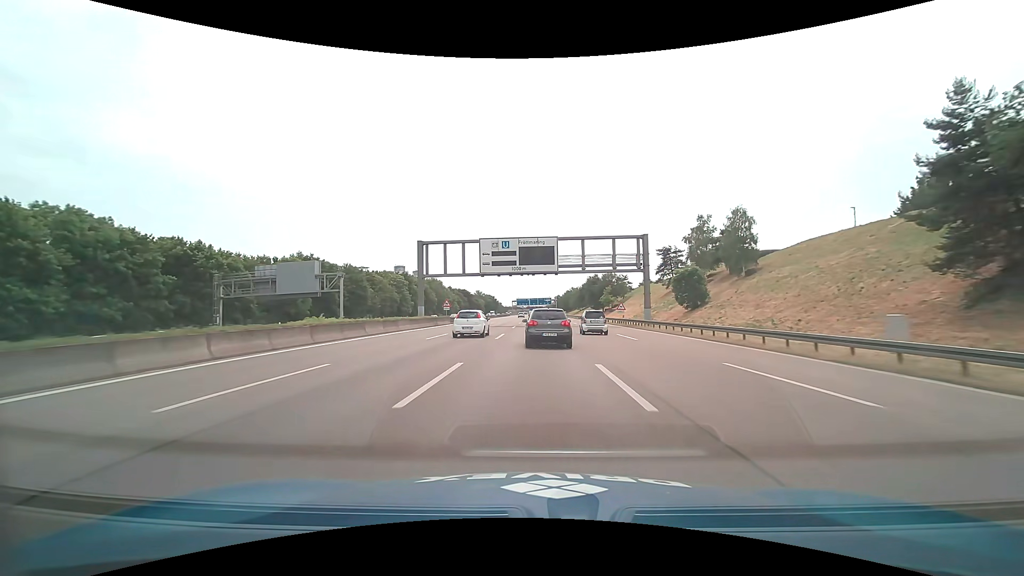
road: motorway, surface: asphalt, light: Day
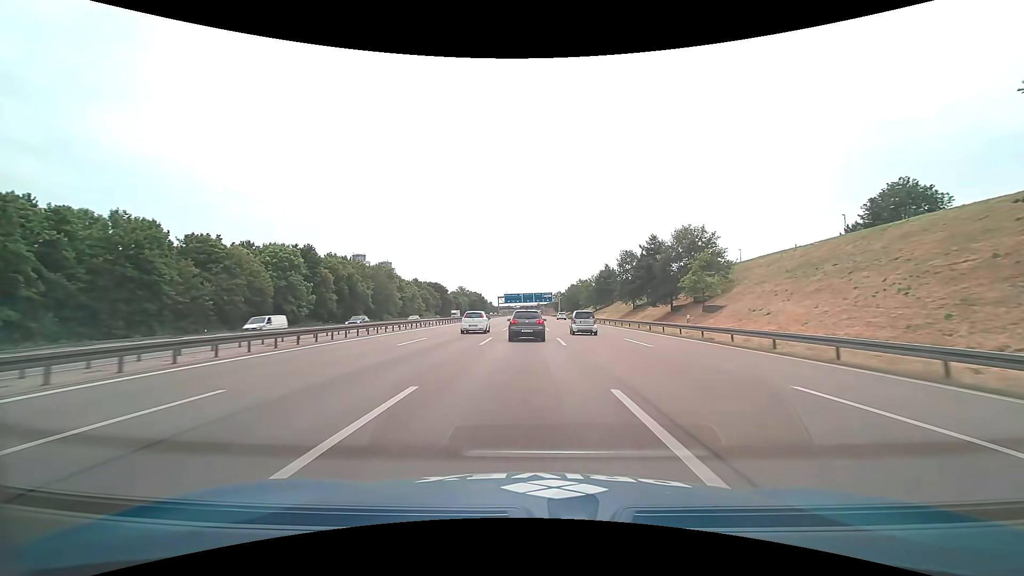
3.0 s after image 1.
(+0.4, +76.7) m; +1°
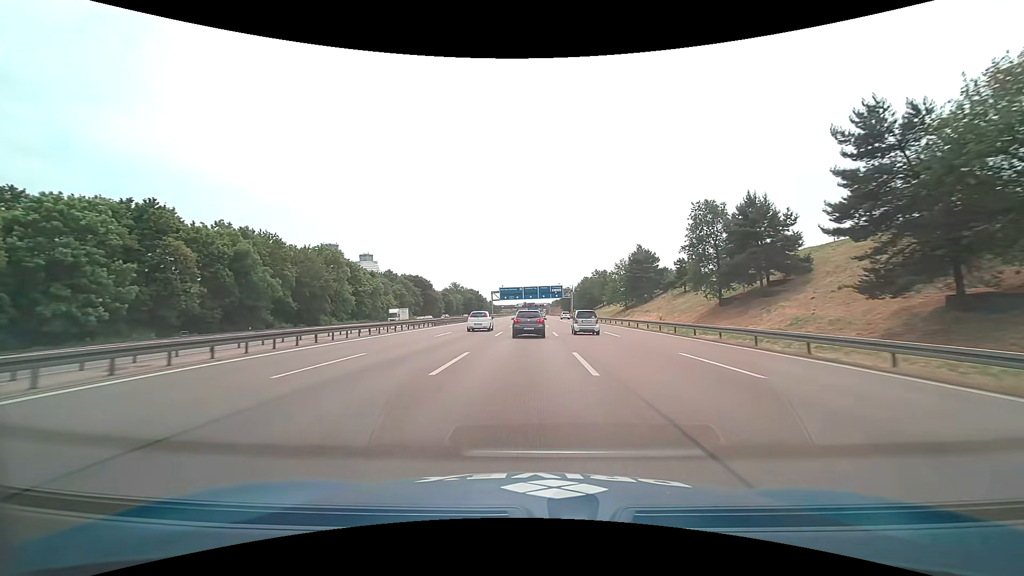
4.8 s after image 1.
(-0.3, +46.5) m; -1°
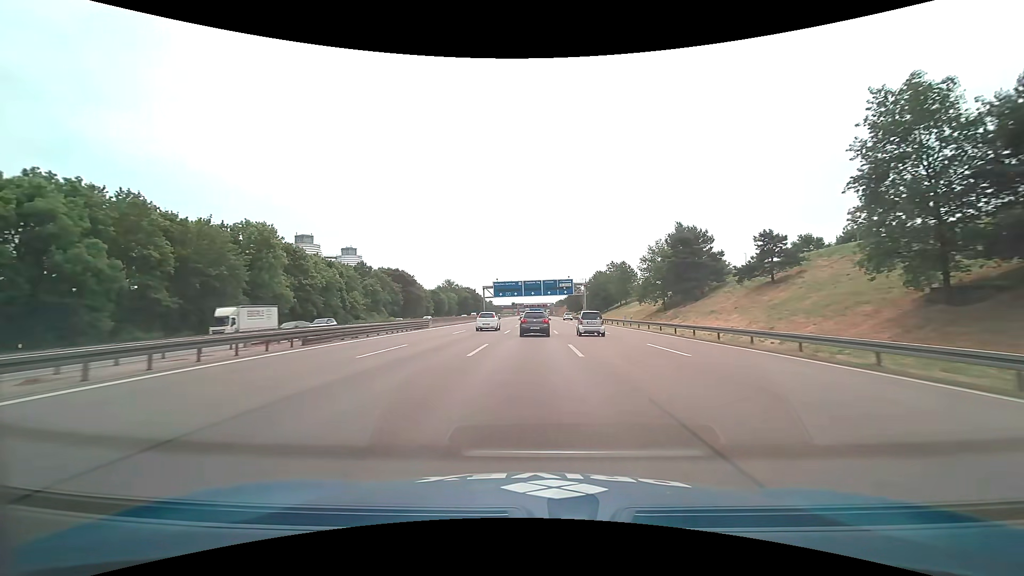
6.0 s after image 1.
(-0.1, +31.2) m; 0°
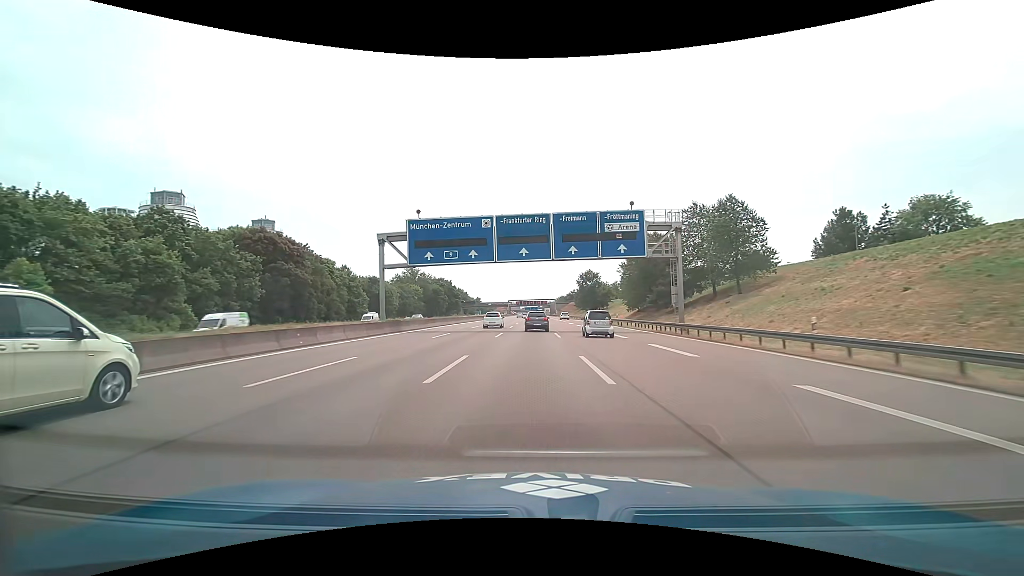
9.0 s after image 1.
(+0.3, +78.7) m; 0°
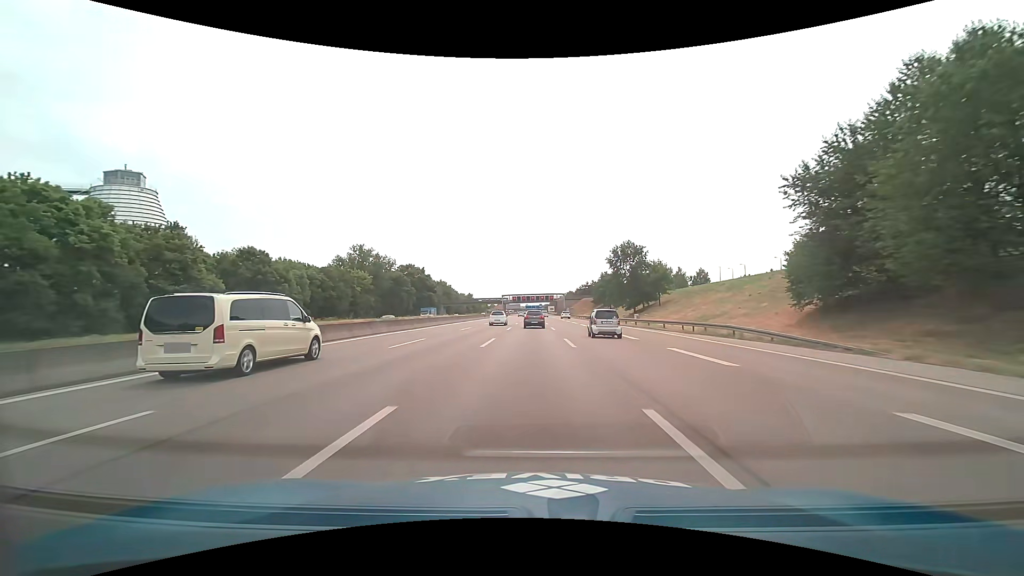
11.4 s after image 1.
(-0.1, +62.8) m; 0°
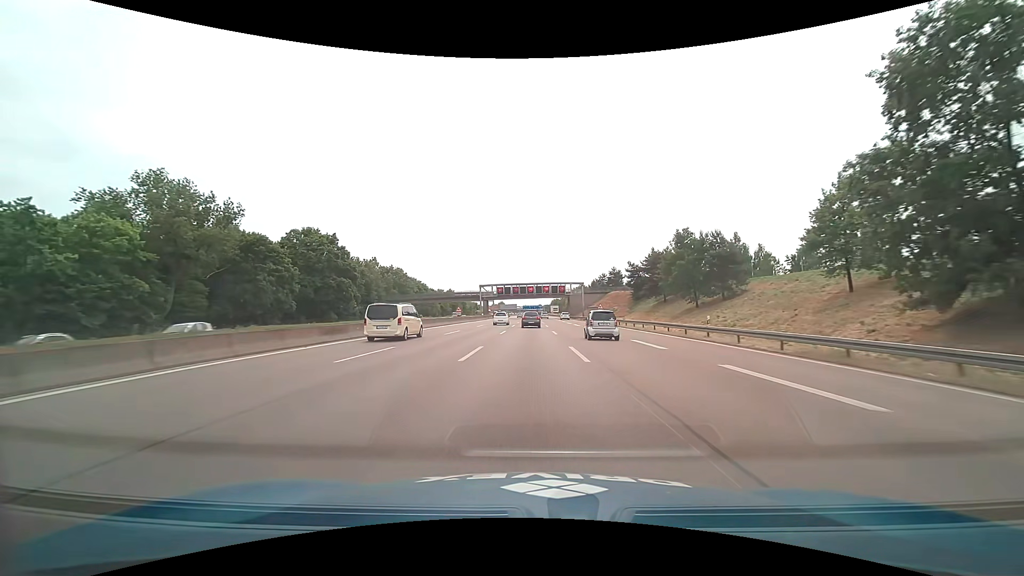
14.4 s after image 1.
(+0.1, +77.8) m; 0°
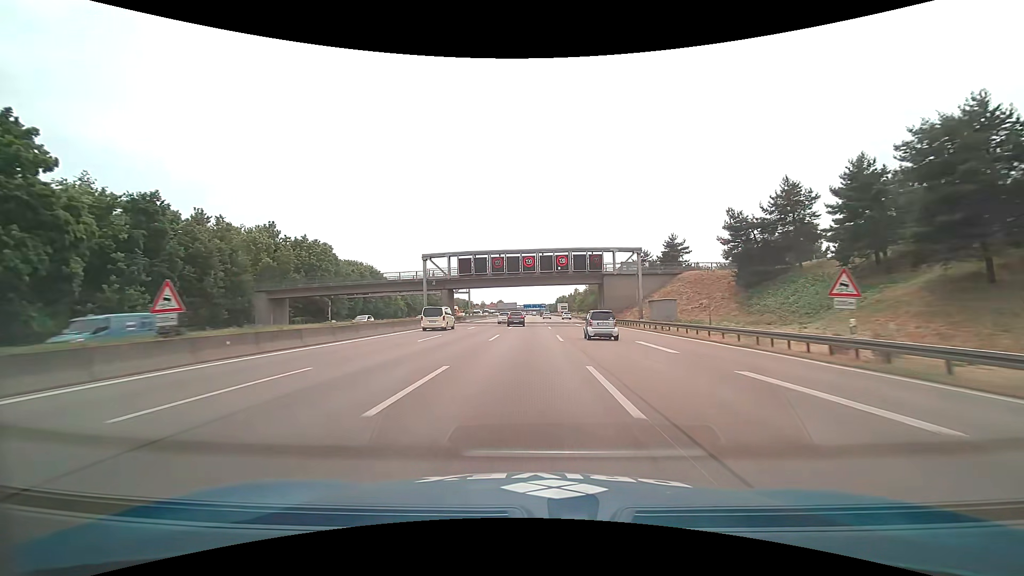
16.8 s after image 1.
(0.0, +61.7) m; 0°
(0, +10) (0, +20) (0, +30) (0, +40) (0, +50) (0, +60) (0, +70) (0, +80) (0, +90) (0, +100) m
